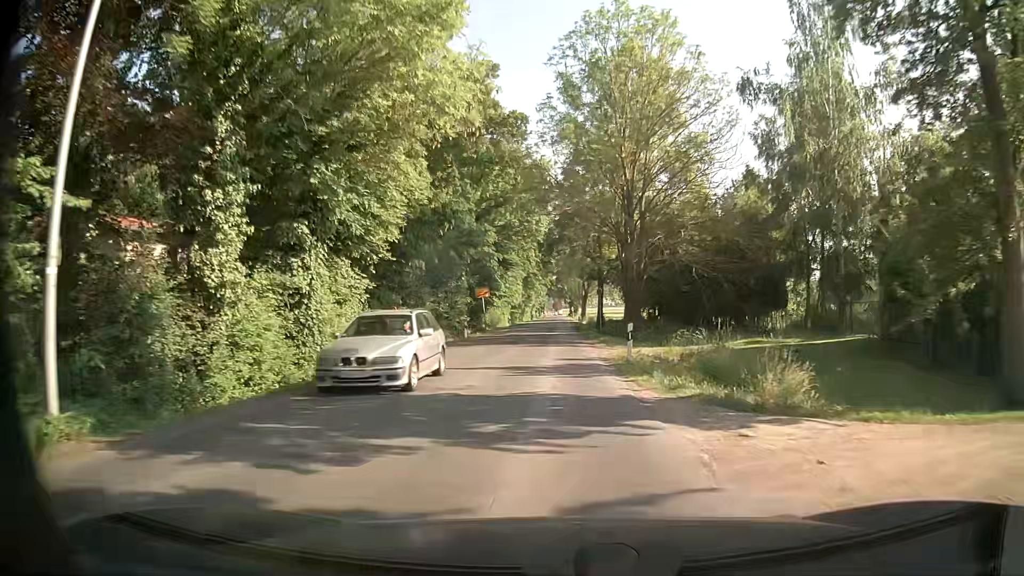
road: secondary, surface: paved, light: Day
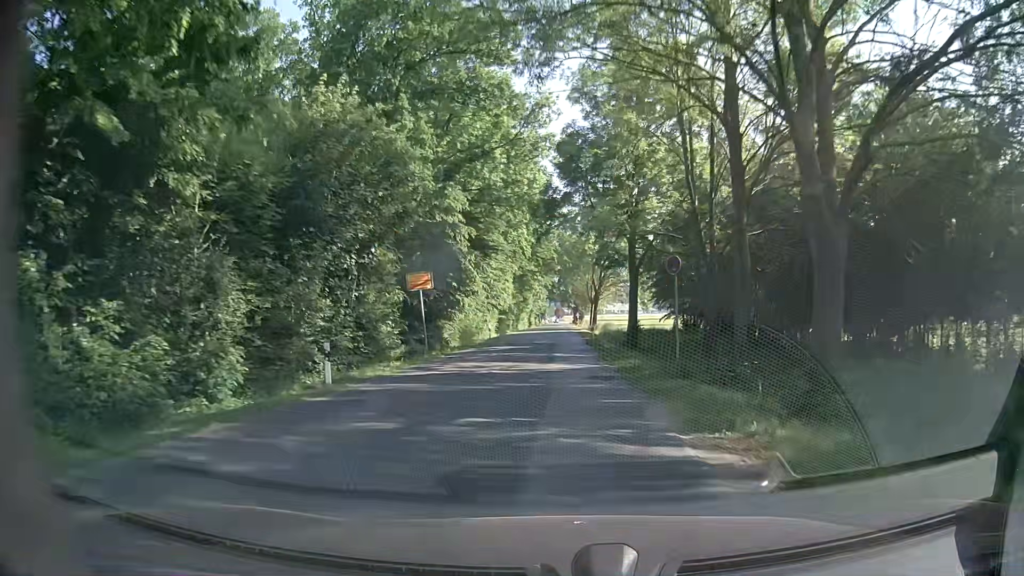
(+0.4, +24.7) m; +1°
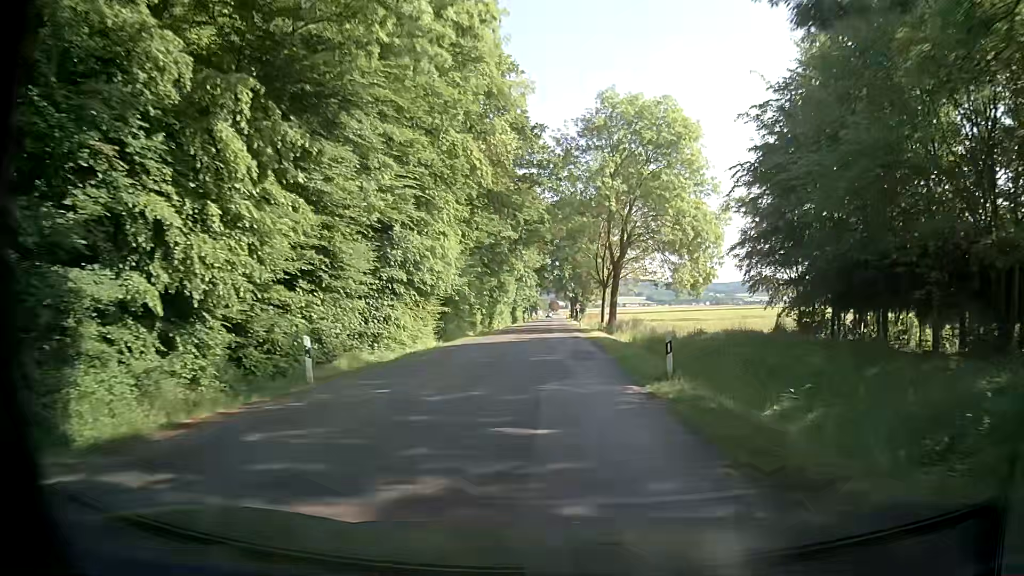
(+0.1, +36.0) m; +1°
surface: asphalt
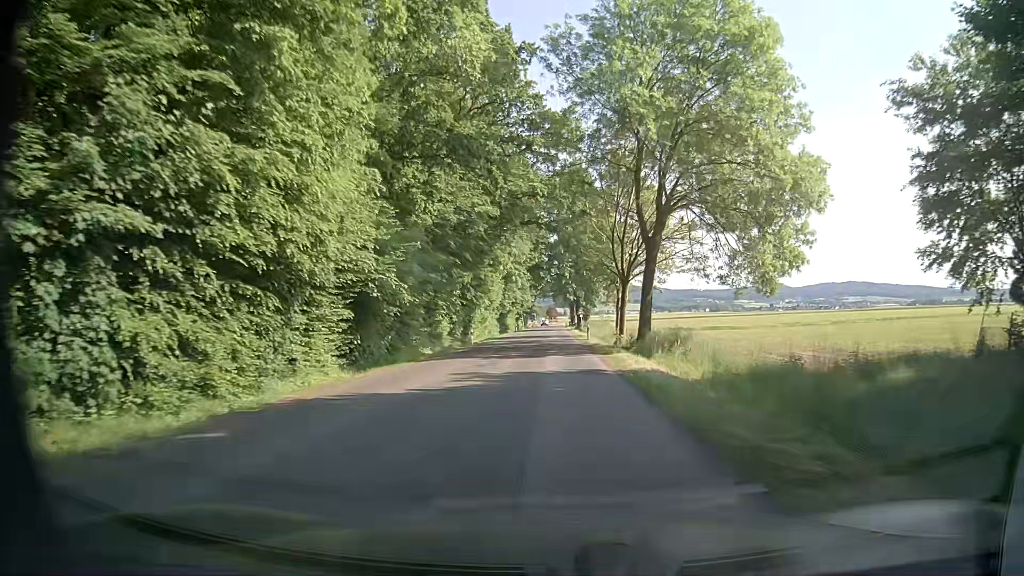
(-0.1, +19.4) m; 0°
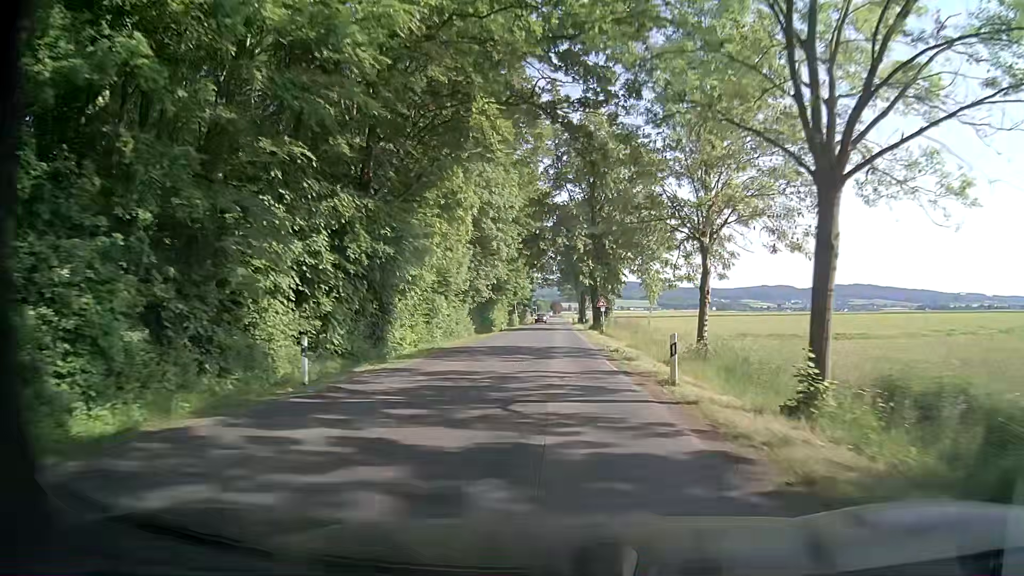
(-0.2, +30.7) m; -1°
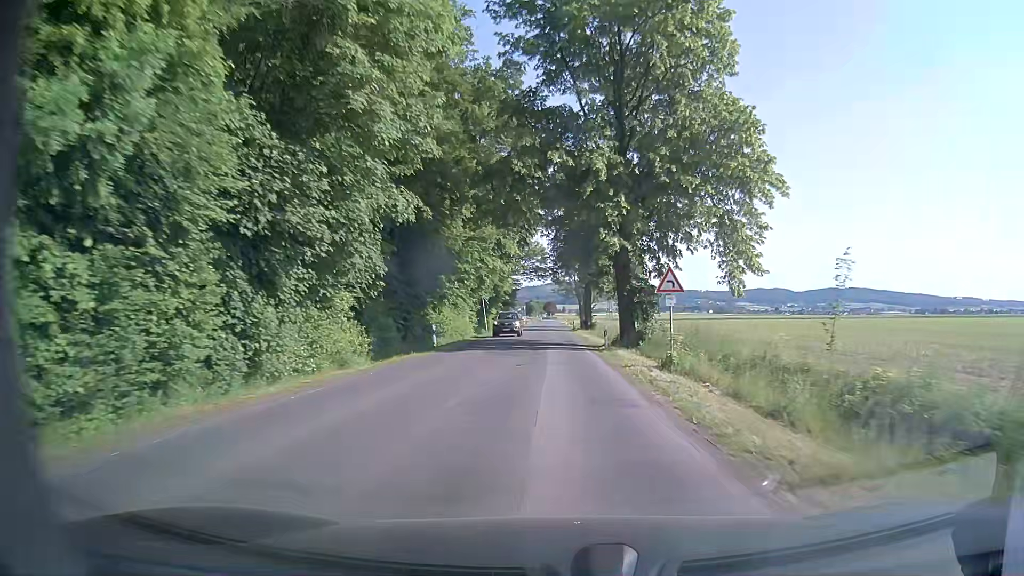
(+0.3, +32.5) m; 0°
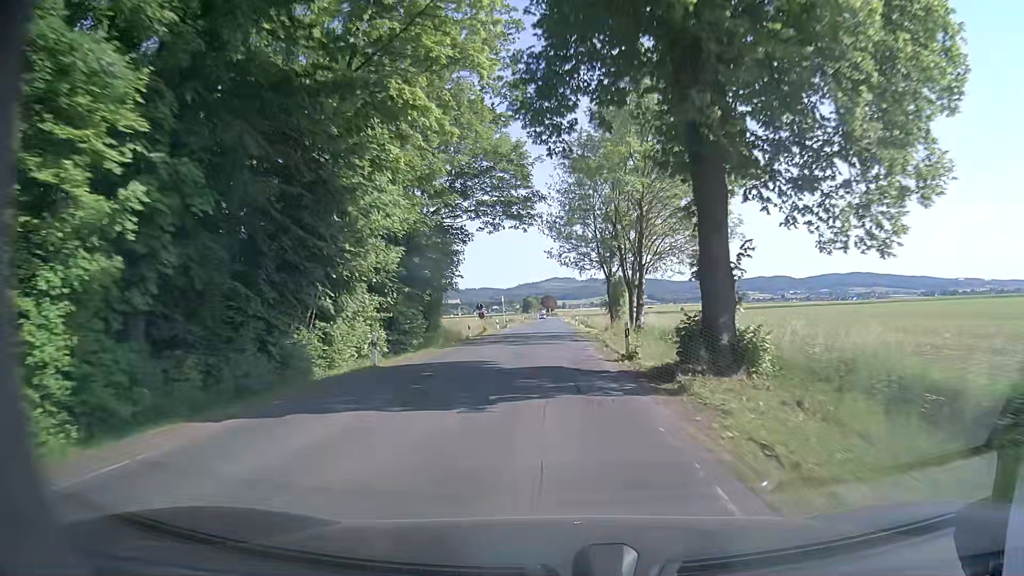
(+0.6, +56.3) m; +1°
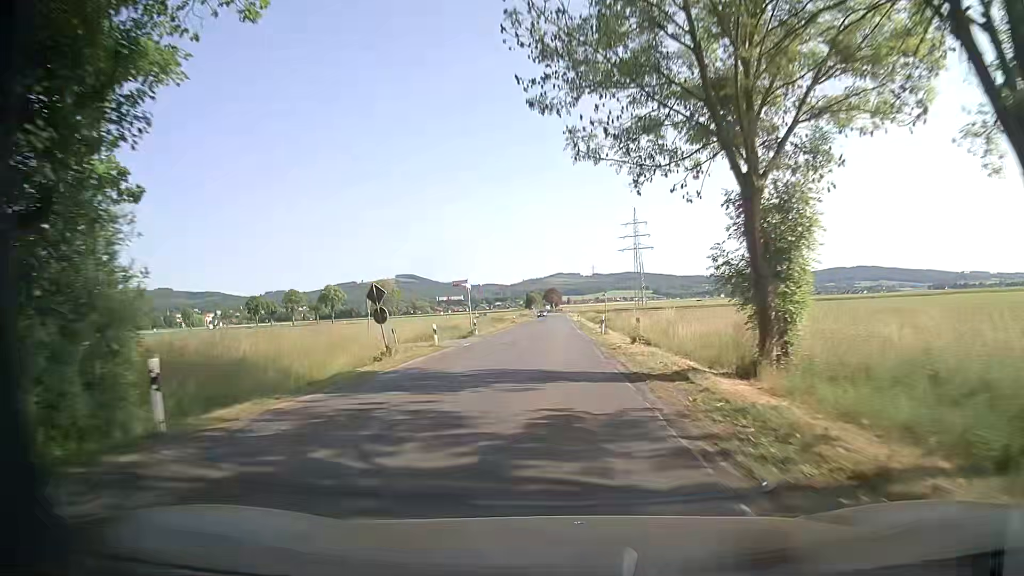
(0.0, +33.8) m; 0°
(0, +10) (0, +20) (0, +30) (0, +40) (0, +50) (0, +60) (-1, +70) (-1, +80) (-1, +90) (-1, +100) m
